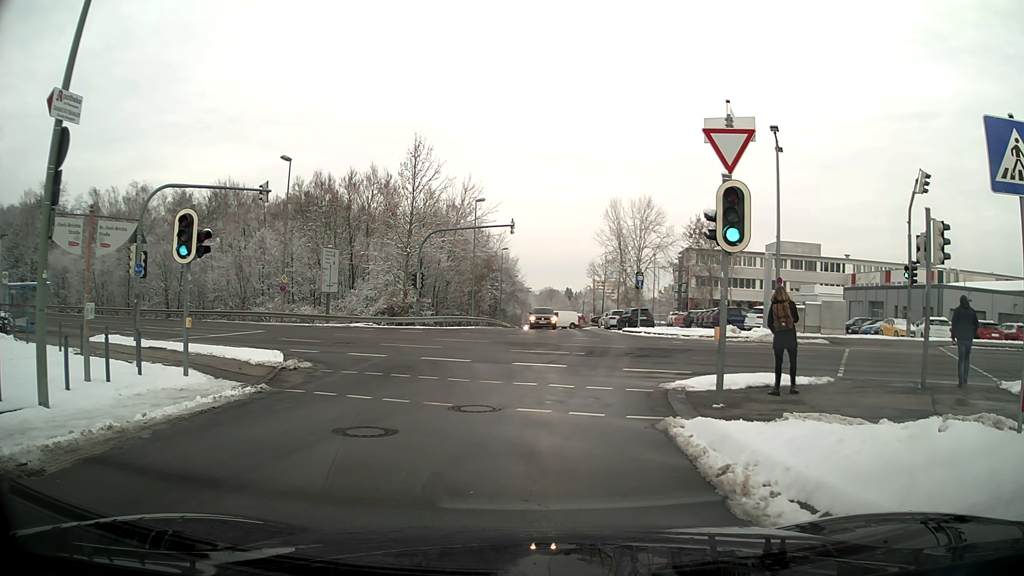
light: Day
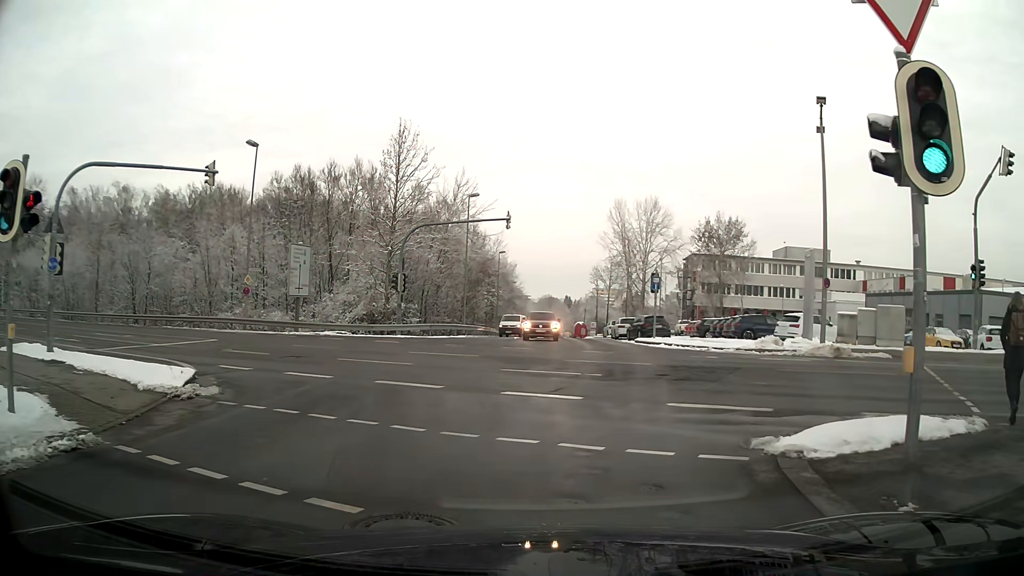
(0.0, +5.7) m; 0°
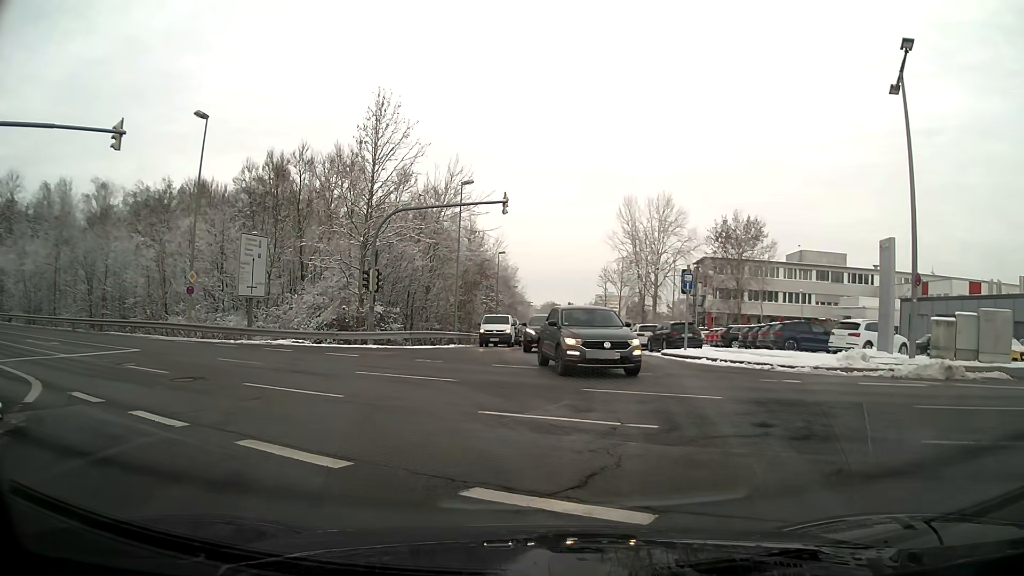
(0.0, +6.6) m; -1°
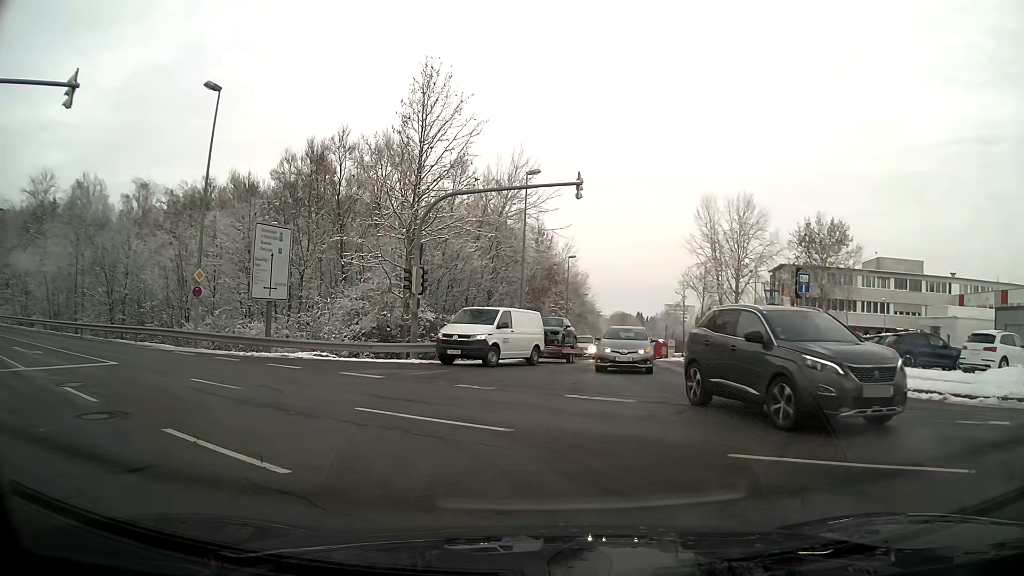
(-0.2, +5.2) m; -4°
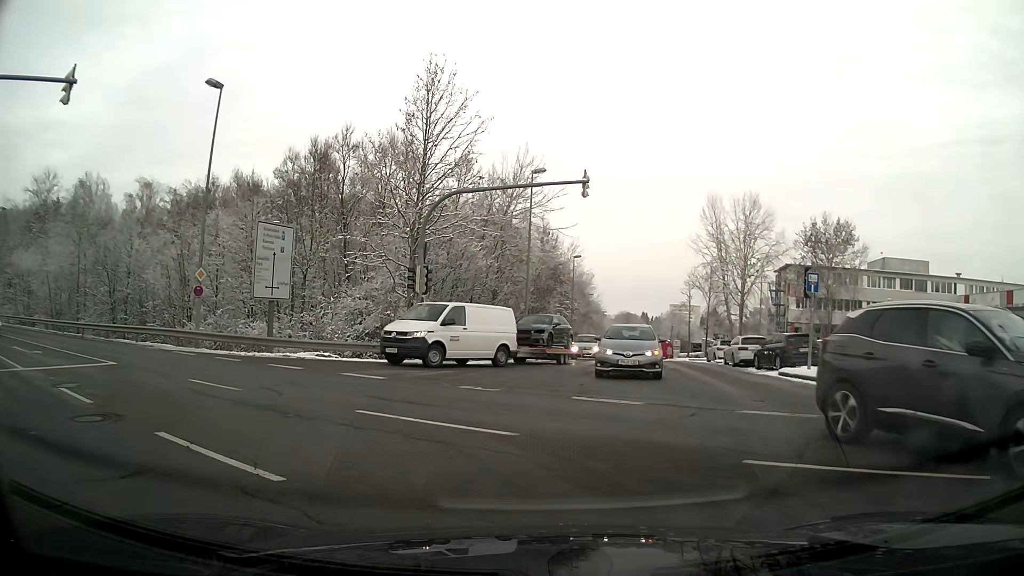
(0.0, +0.3) m; 0°
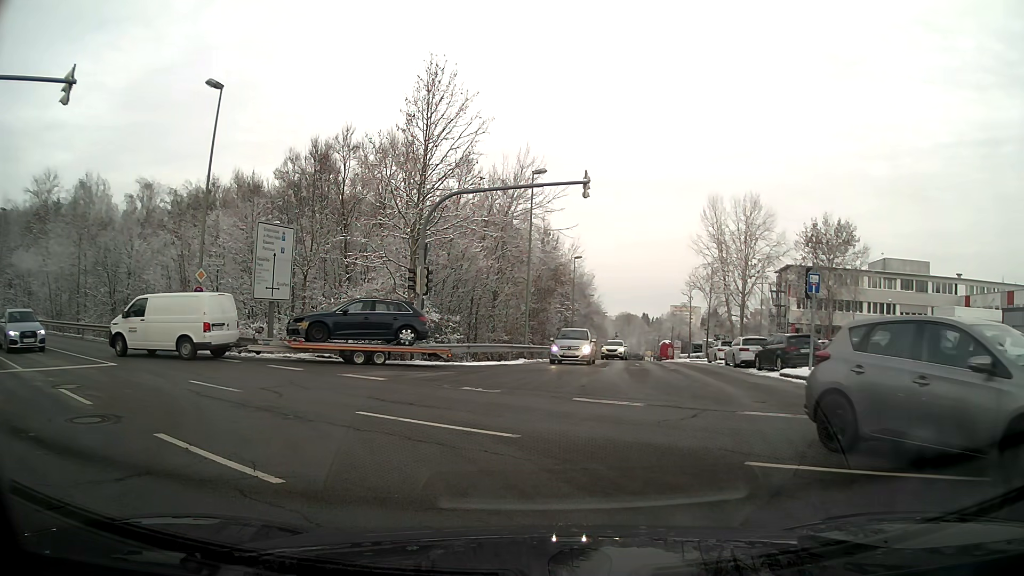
(0.0, +0.1) m; 0°
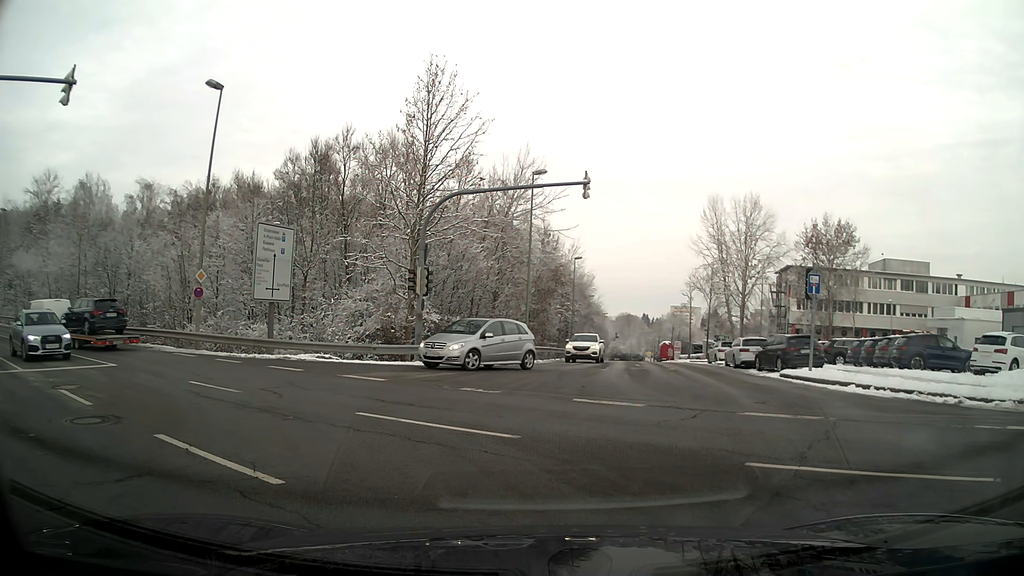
(0.0, 0.0) m; 0°
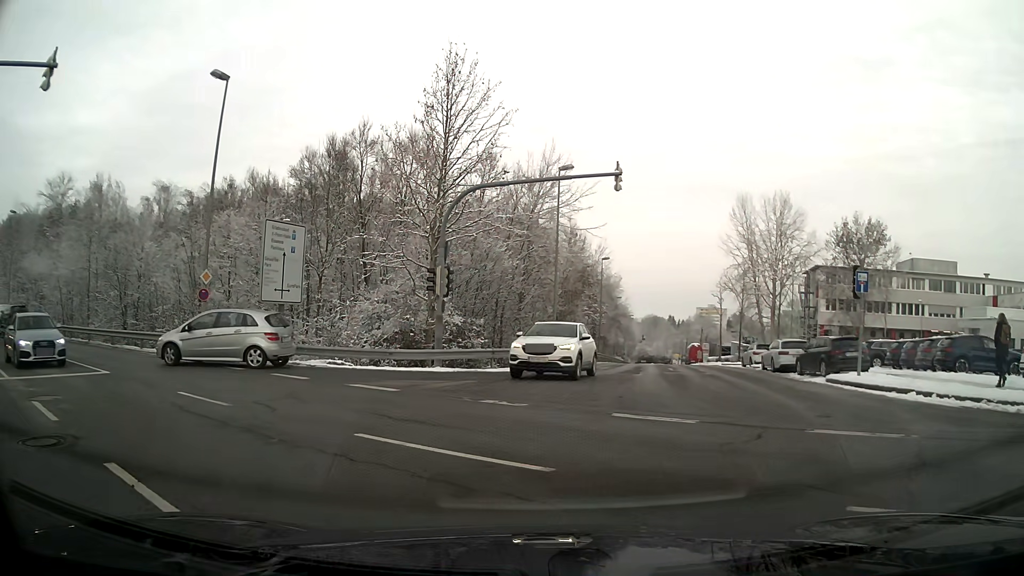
(0.0, +1.7) m; 0°
